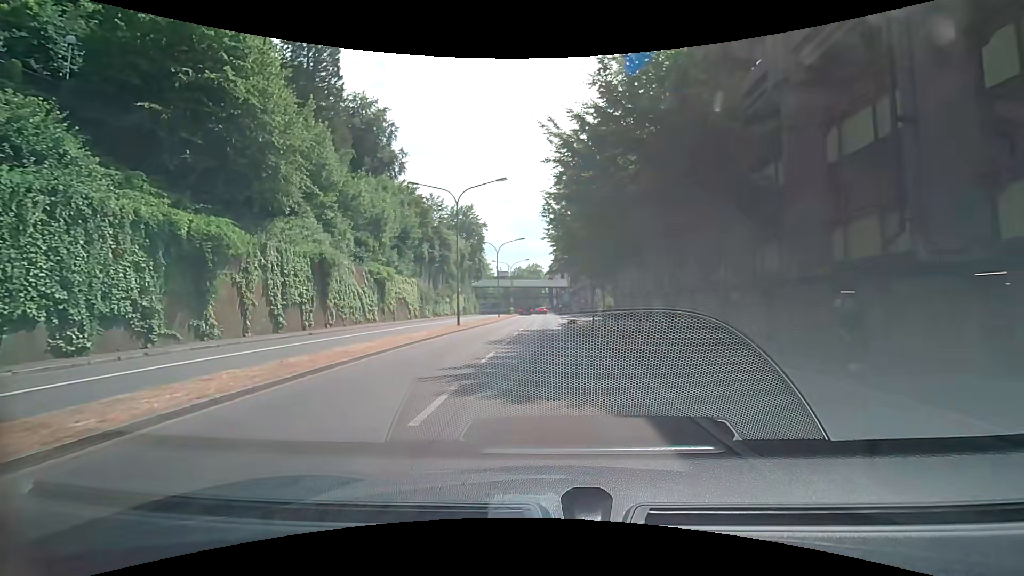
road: primary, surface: asphalt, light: Day
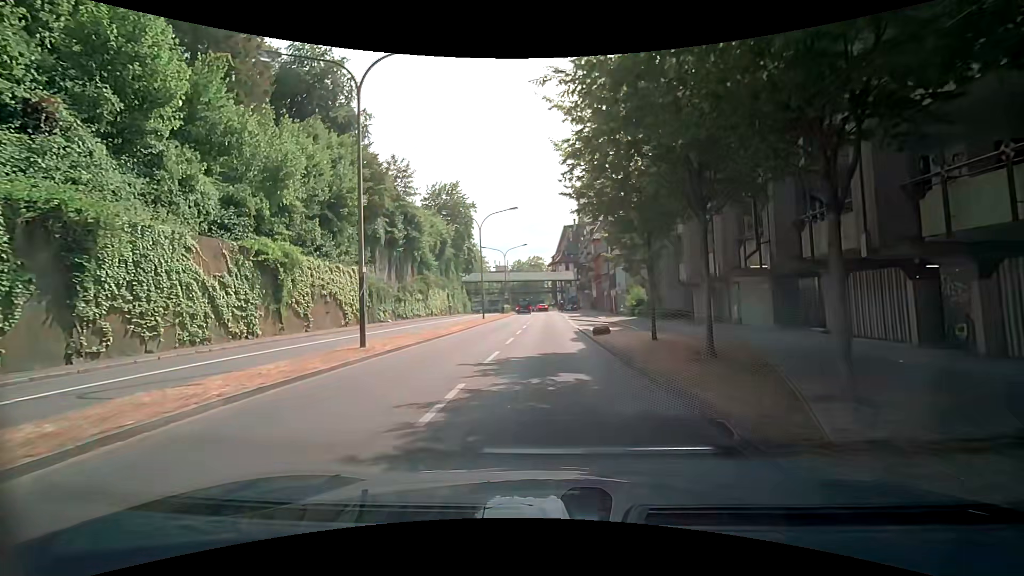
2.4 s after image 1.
(+0.4, +18.1) m; +1°
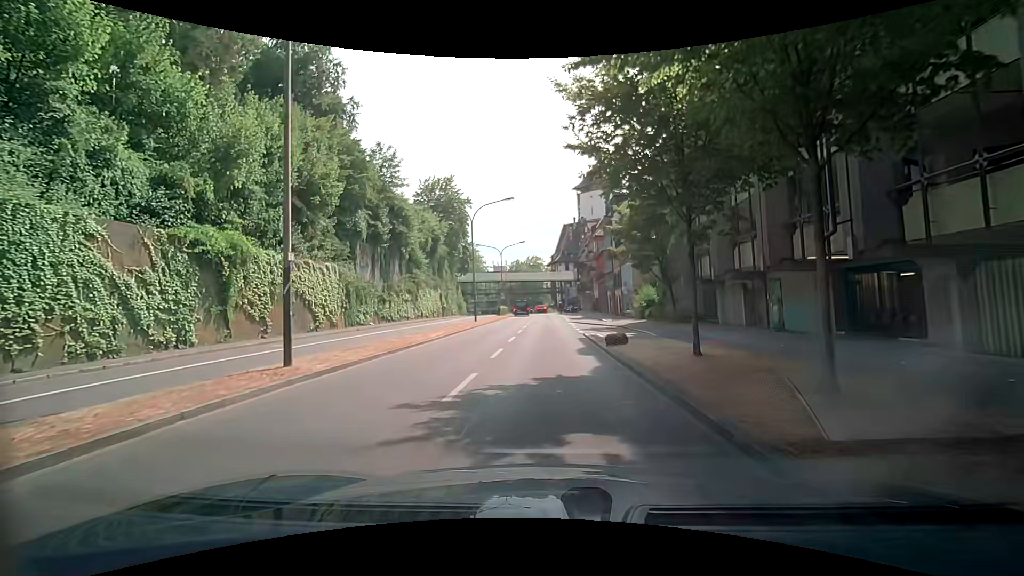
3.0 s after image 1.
(0.0, +4.5) m; 0°
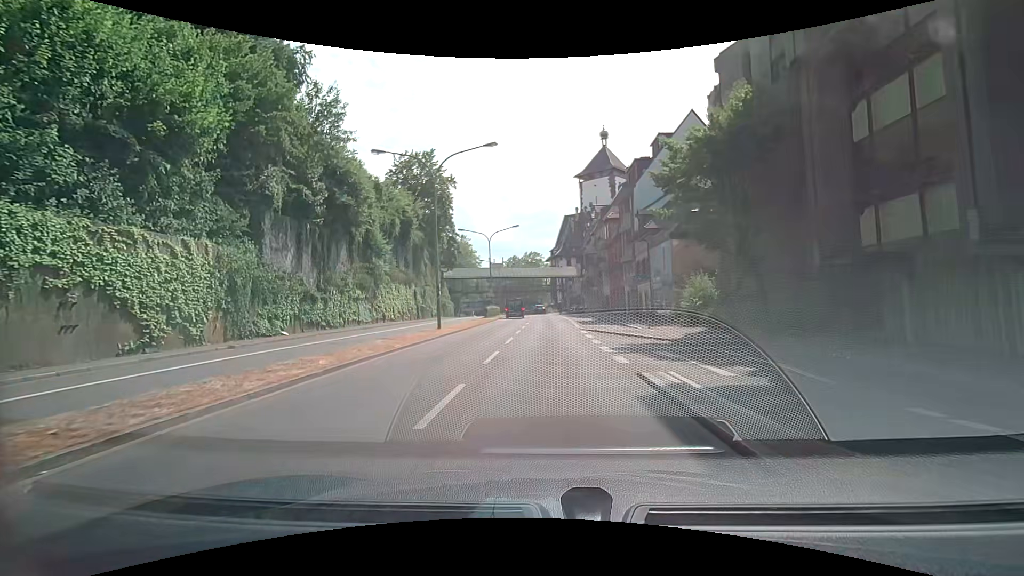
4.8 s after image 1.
(0.0, +13.6) m; 0°
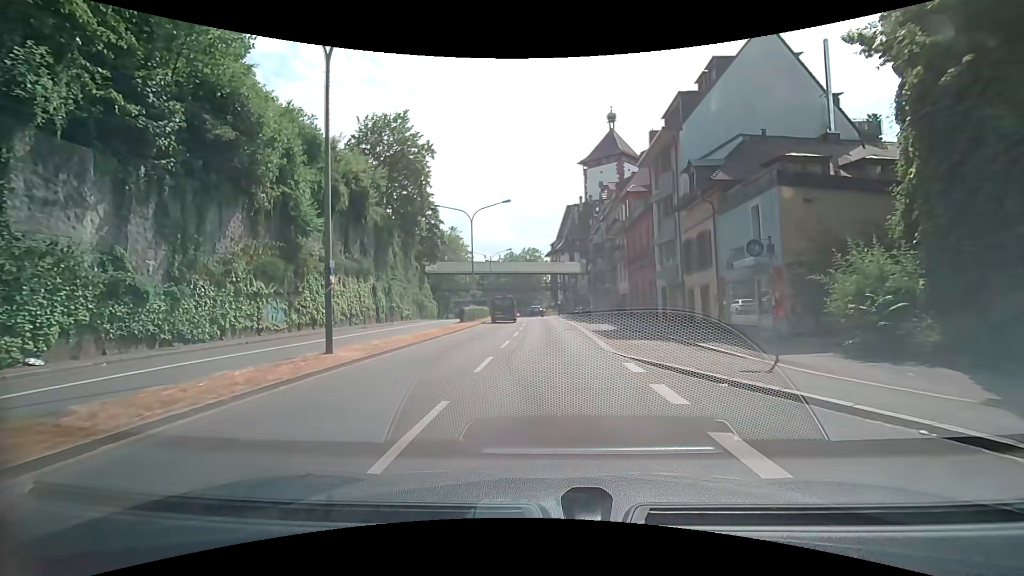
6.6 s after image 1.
(+0.1, +13.5) m; +1°
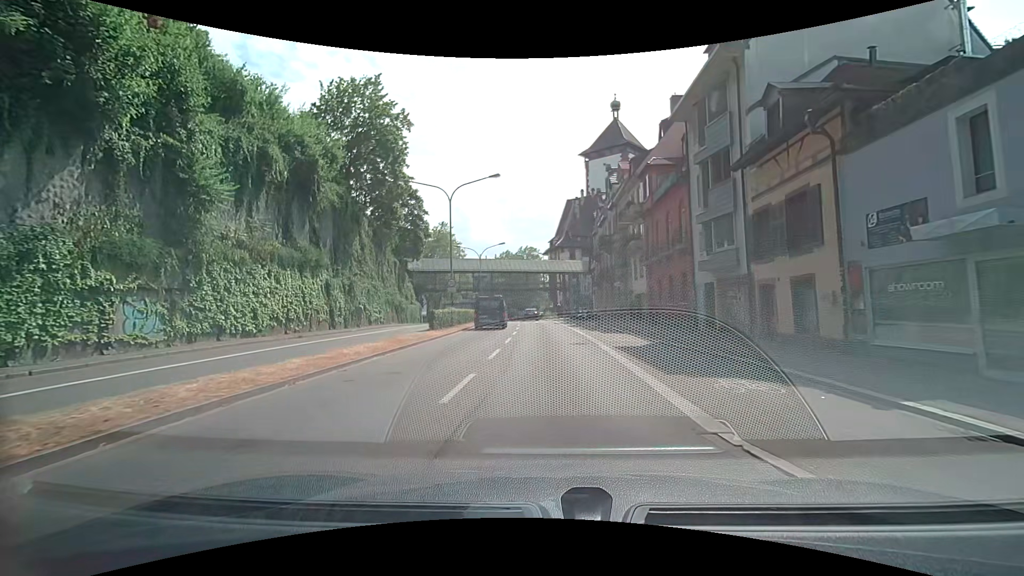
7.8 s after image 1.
(0.0, +9.0) m; 0°
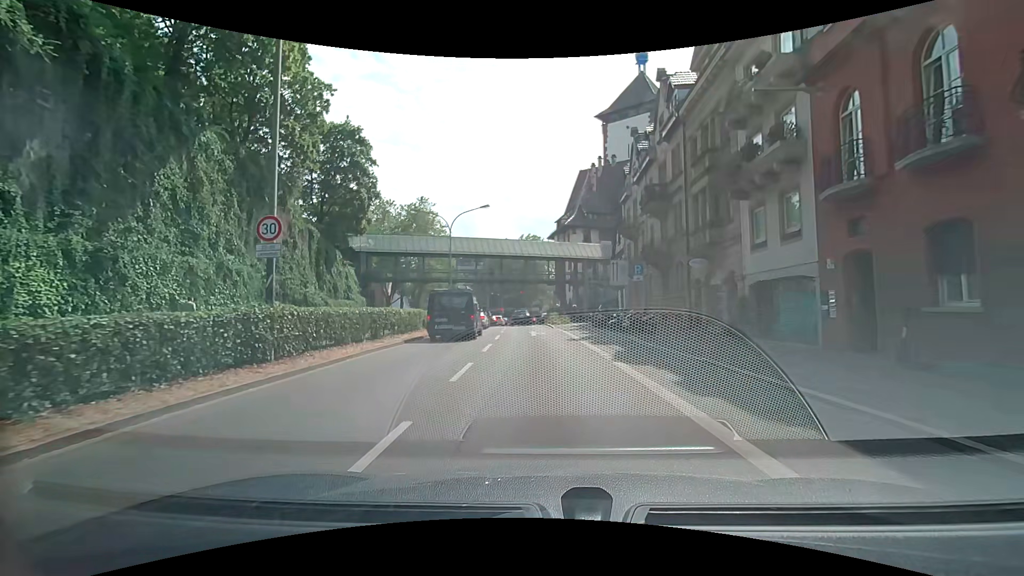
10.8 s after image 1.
(+0.1, +22.3) m; -1°
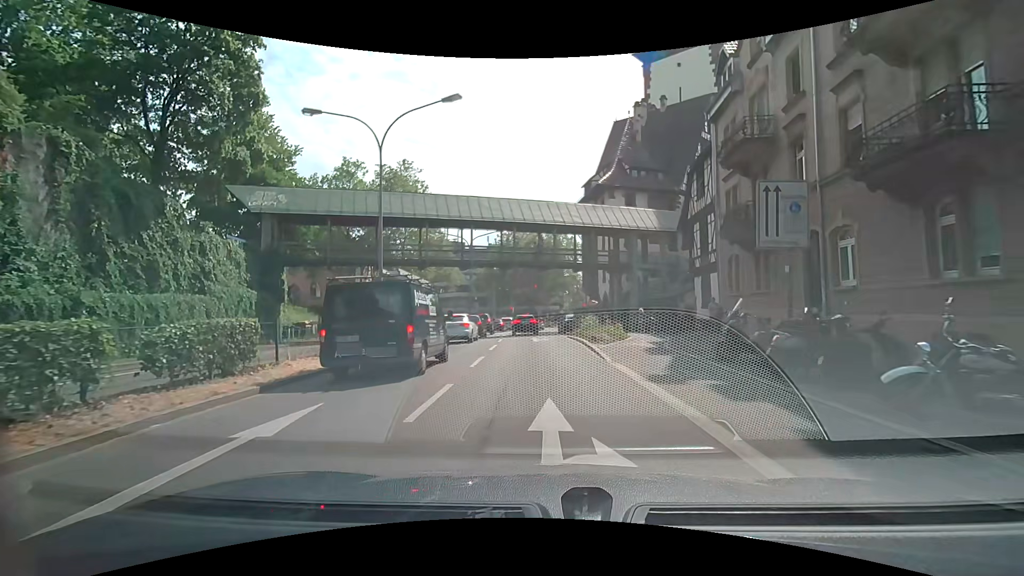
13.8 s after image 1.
(-0.3, +20.8) m; -2°
